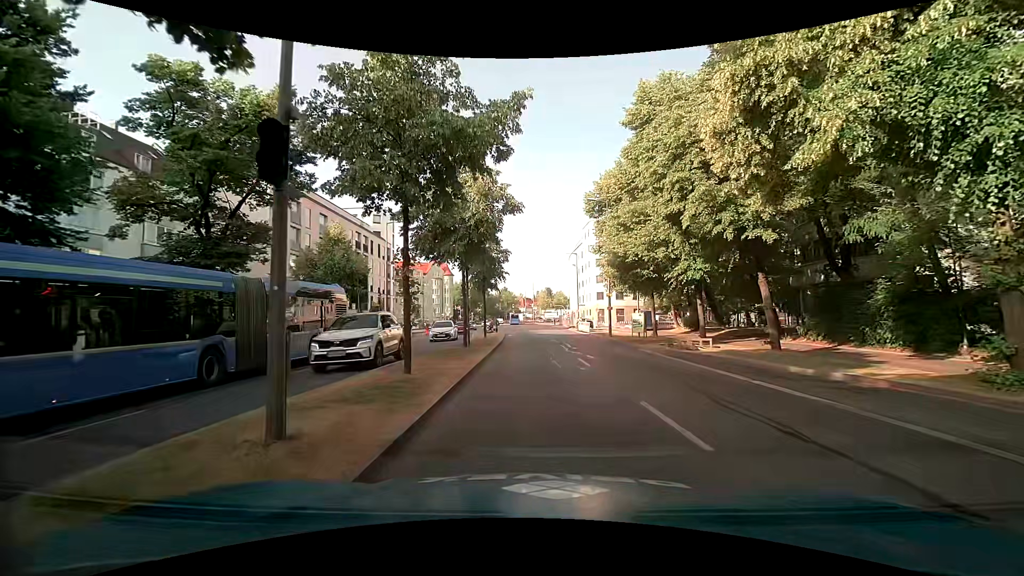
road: primary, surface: asphalt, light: Day
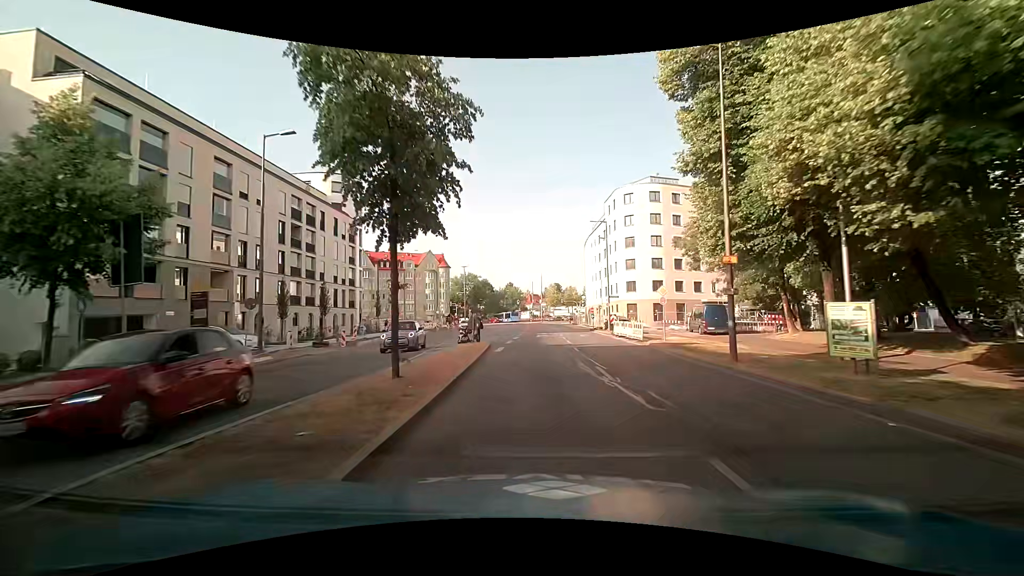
(-0.9, +22.0) m; -3°
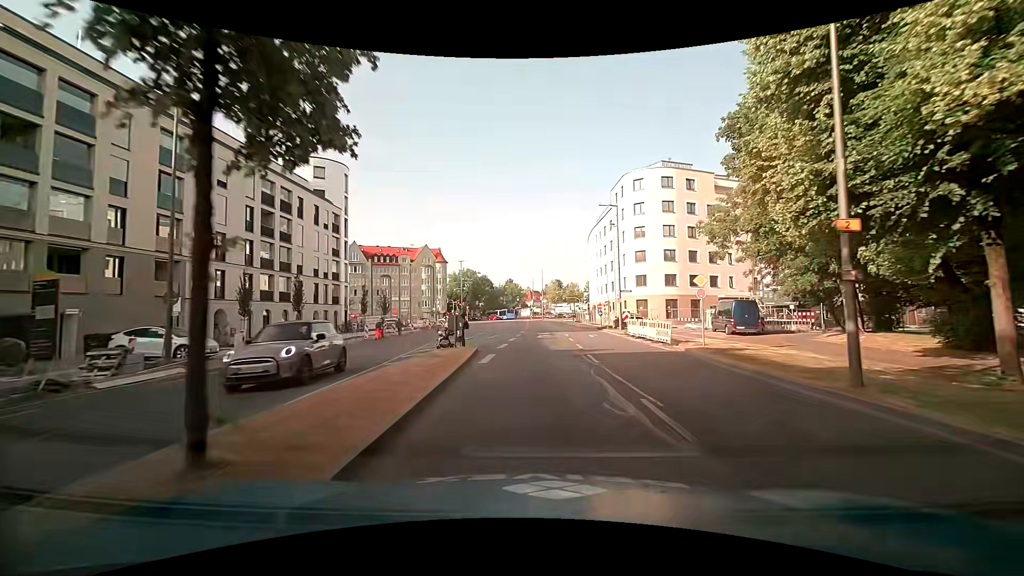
(-0.1, +5.7) m; -1°
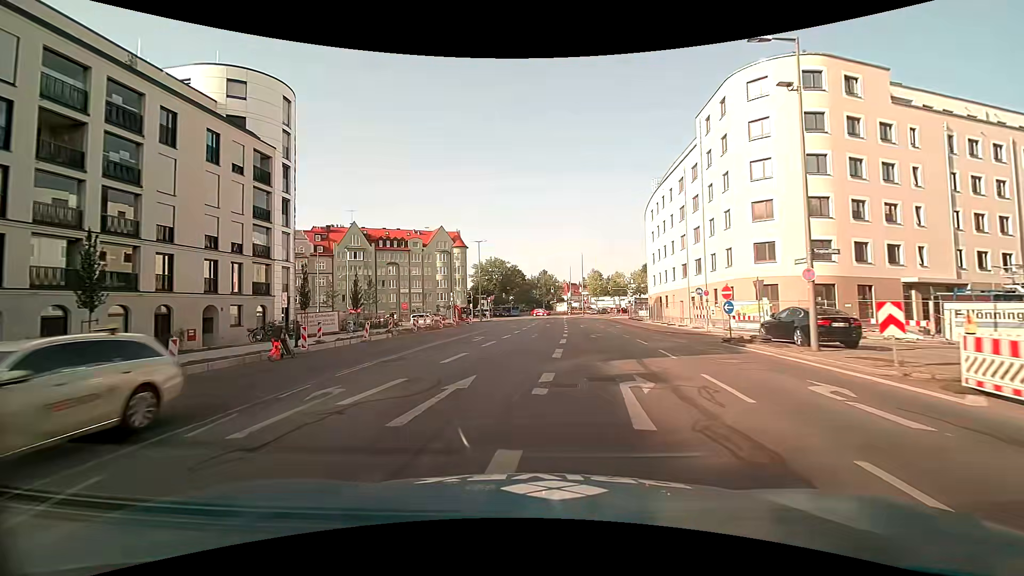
(-0.1, +24.1) m; -3°
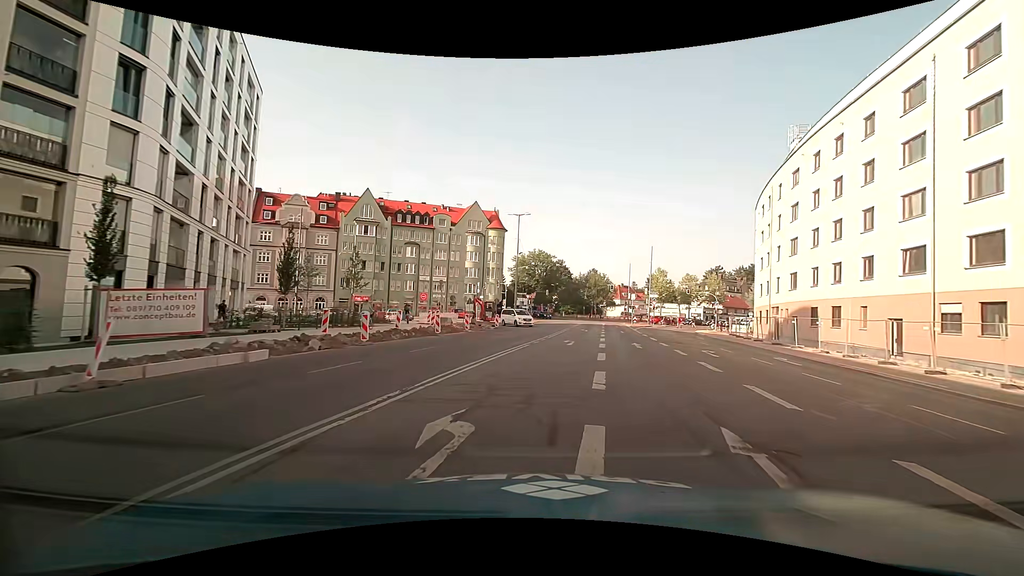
(-1.6, +22.9) m; -4°
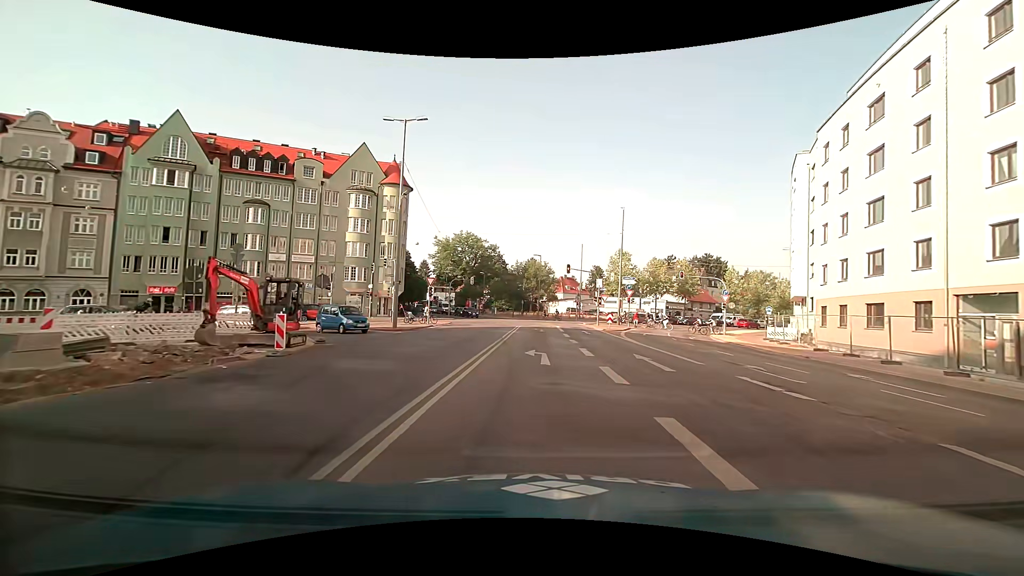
(+2.0, +29.7) m; +7°
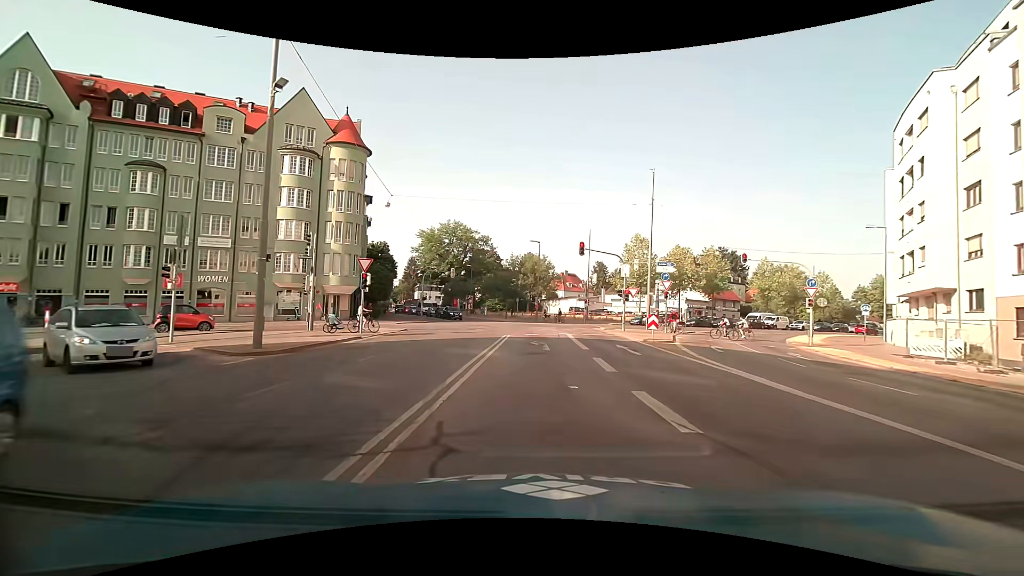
(+0.1, +15.5) m; +1°
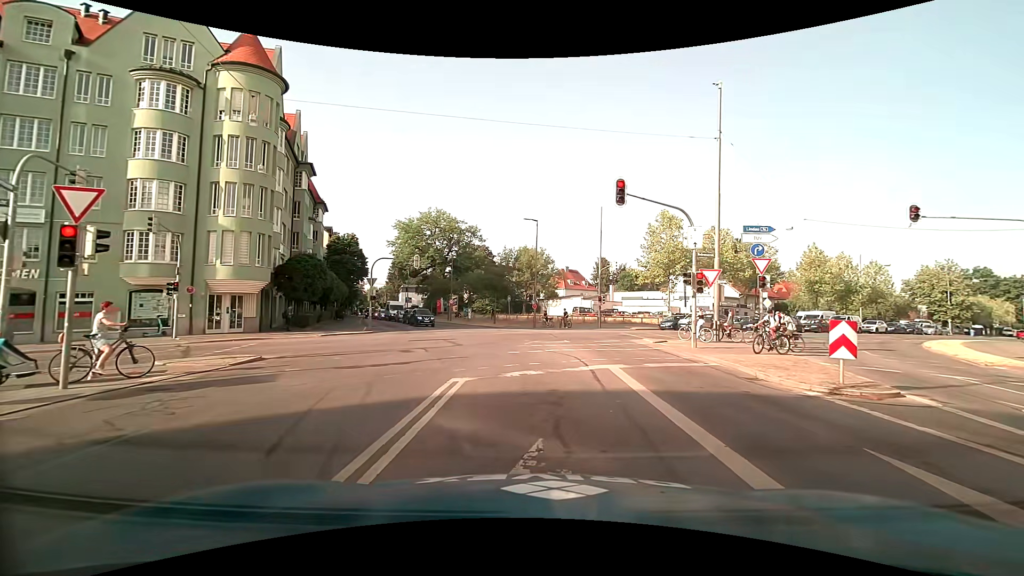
(-0.3, +15.7) m; -2°
